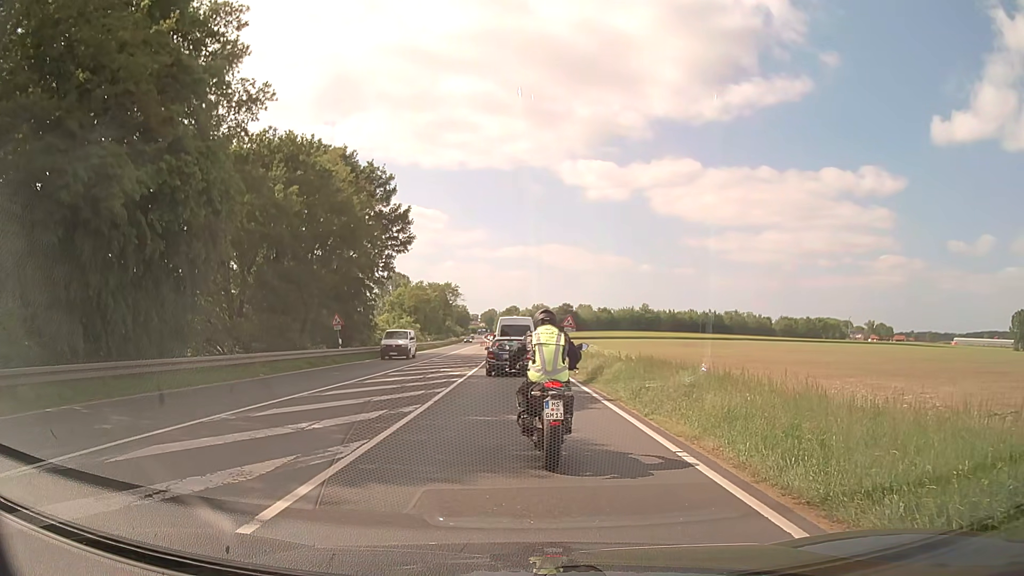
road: primary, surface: asphalt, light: Day
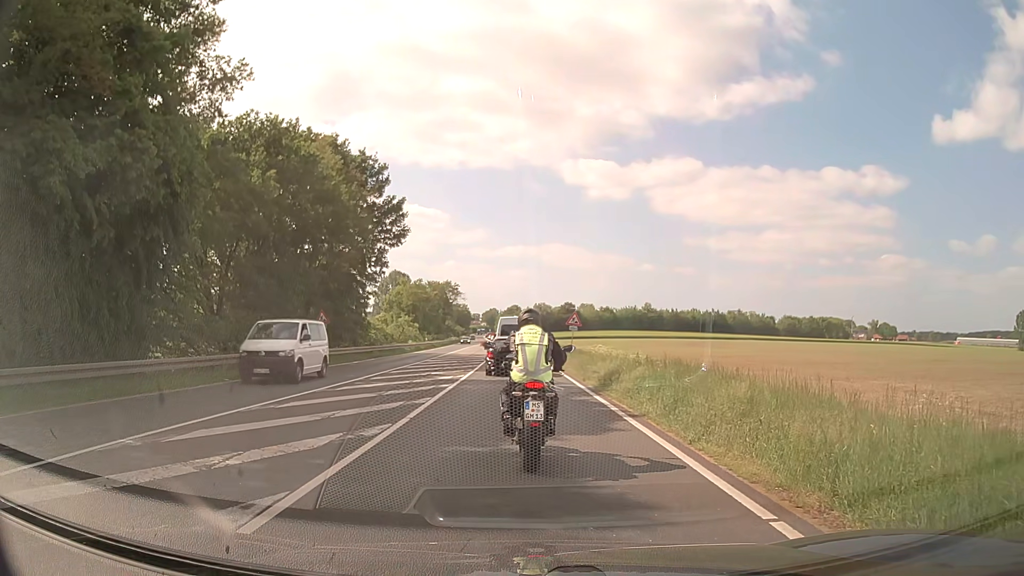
(0.0, +3.2) m; -1°
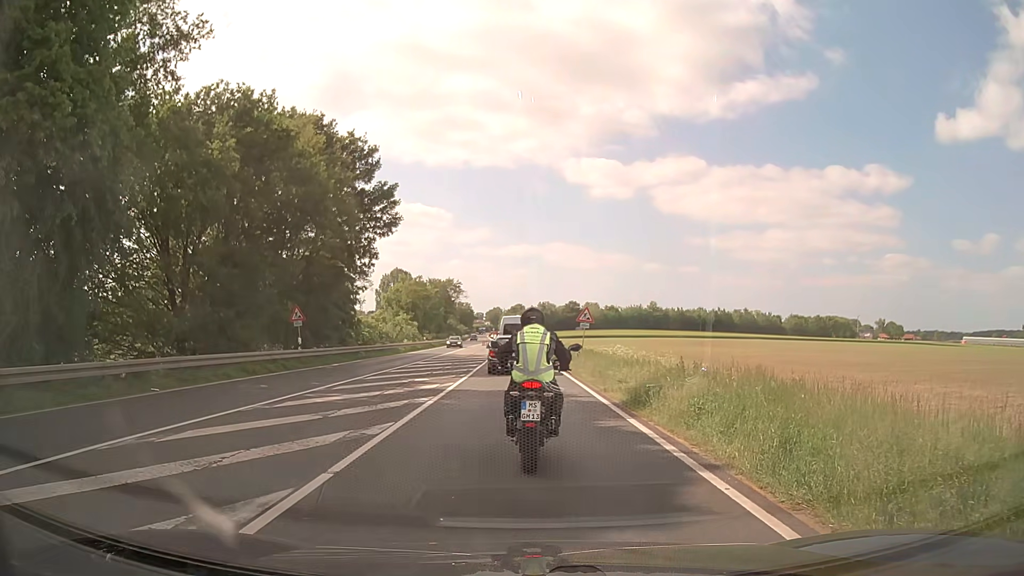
(0.0, +4.8) m; 0°
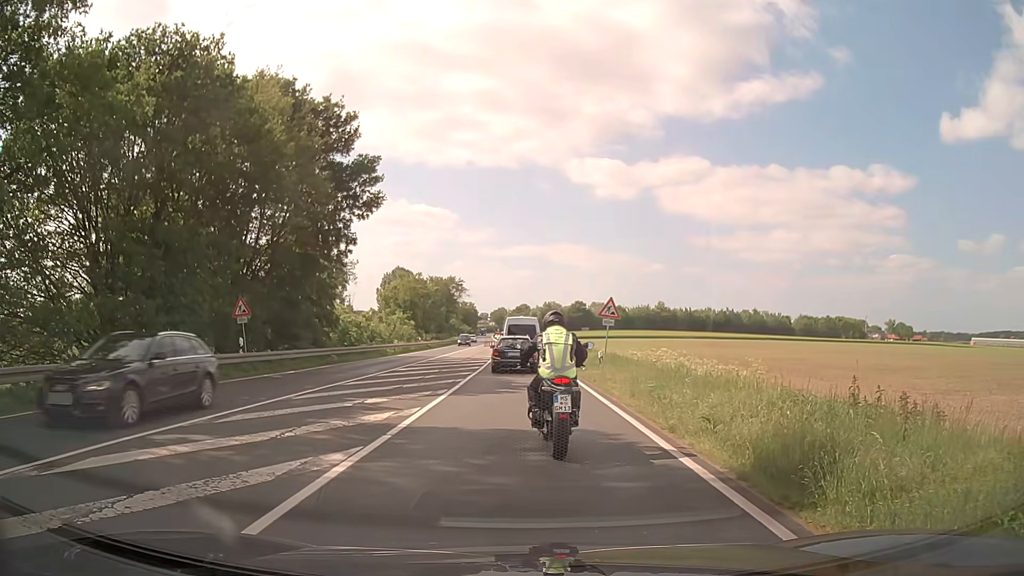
(0.0, +7.2) m; -1°
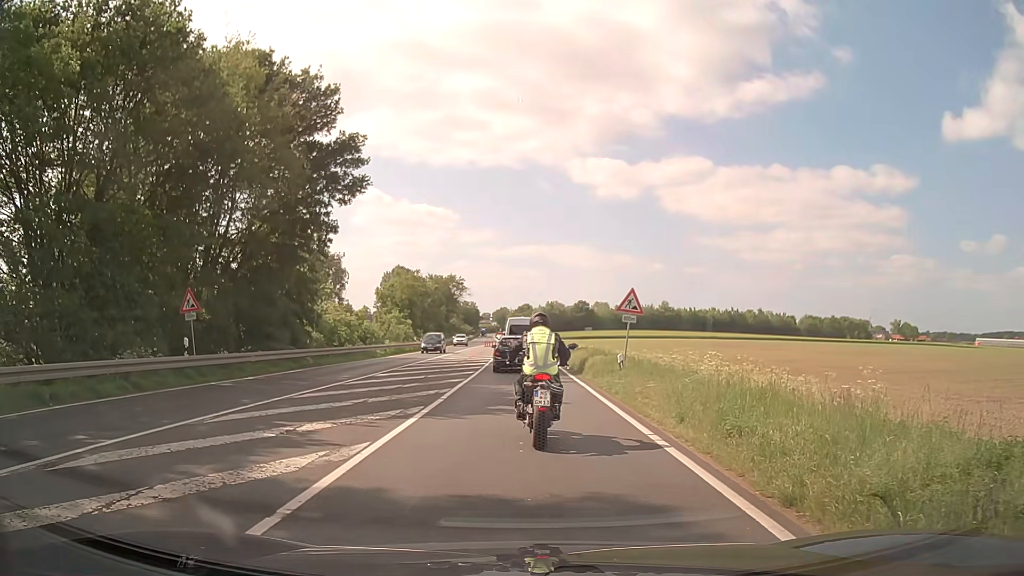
(0.0, +4.4) m; 0°
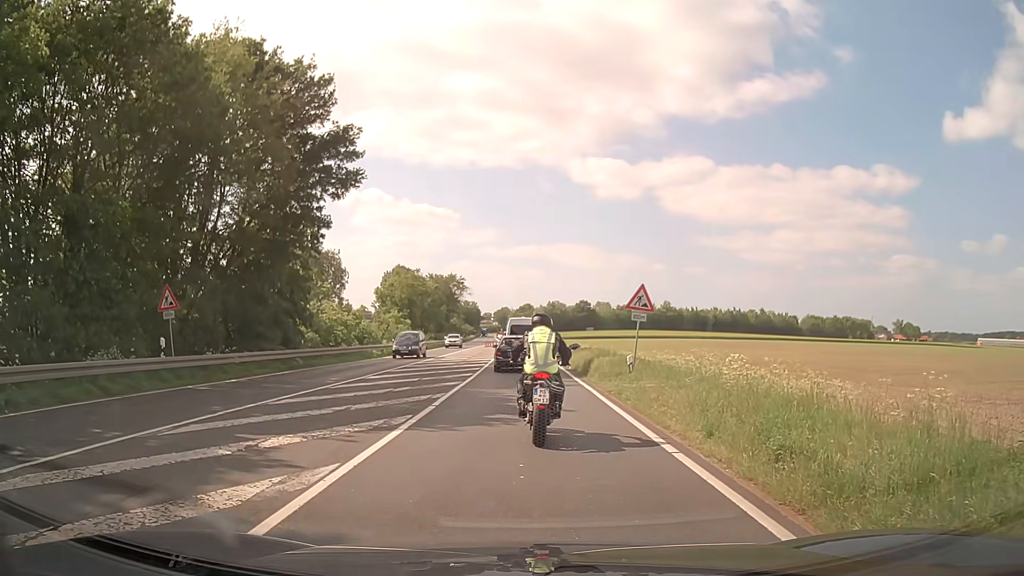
(0.0, +1.5) m; 0°
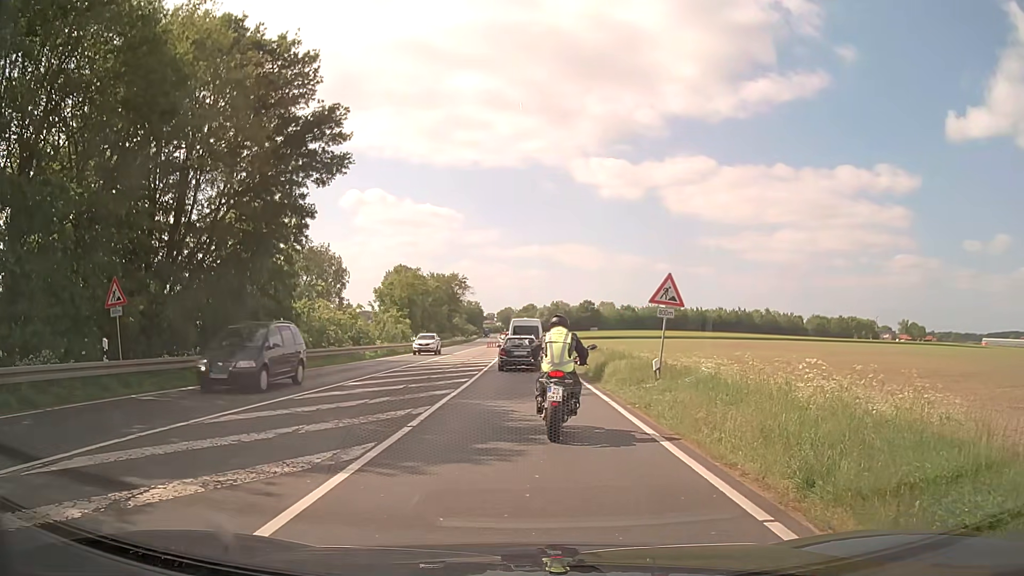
(0.0, +3.1) m; 0°
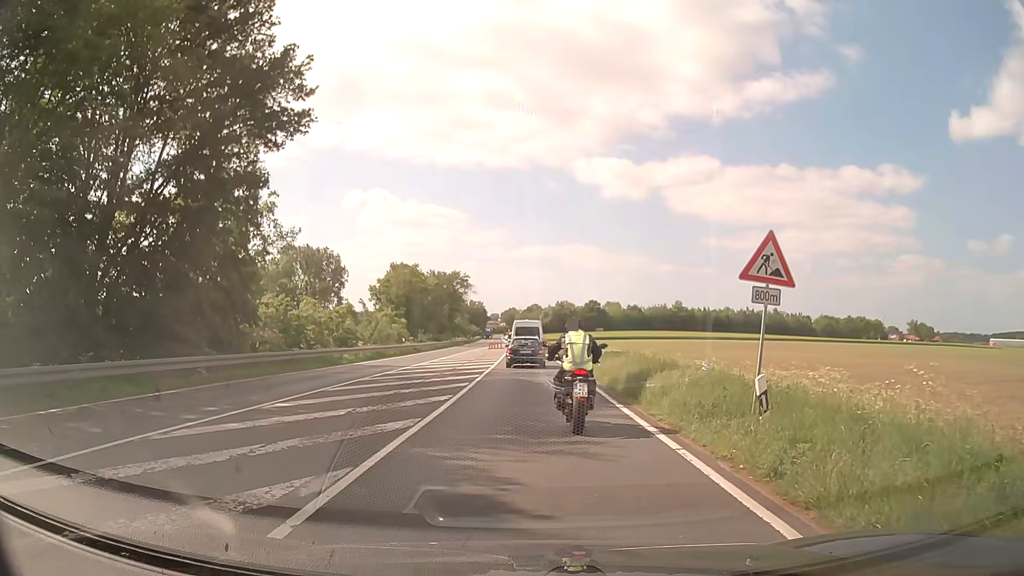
(0.0, +6.3) m; -1°
(0, +10) (0, +20) (0, +30) (0, +40) (0, +50) (0, +60) (0, +70) (0, +80) (-1, +90) (-1, +100) m
